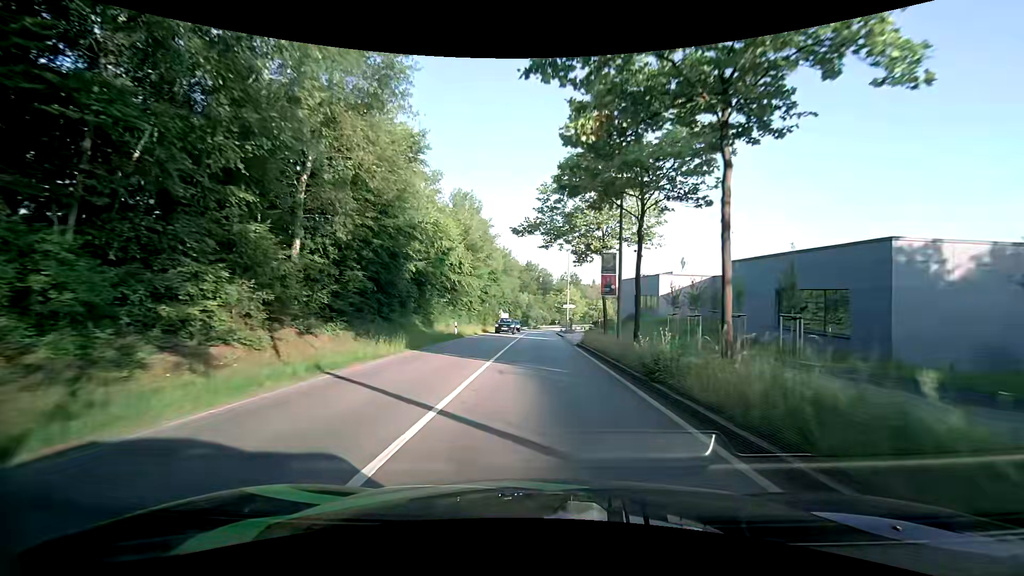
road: secondary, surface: asphalt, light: Day
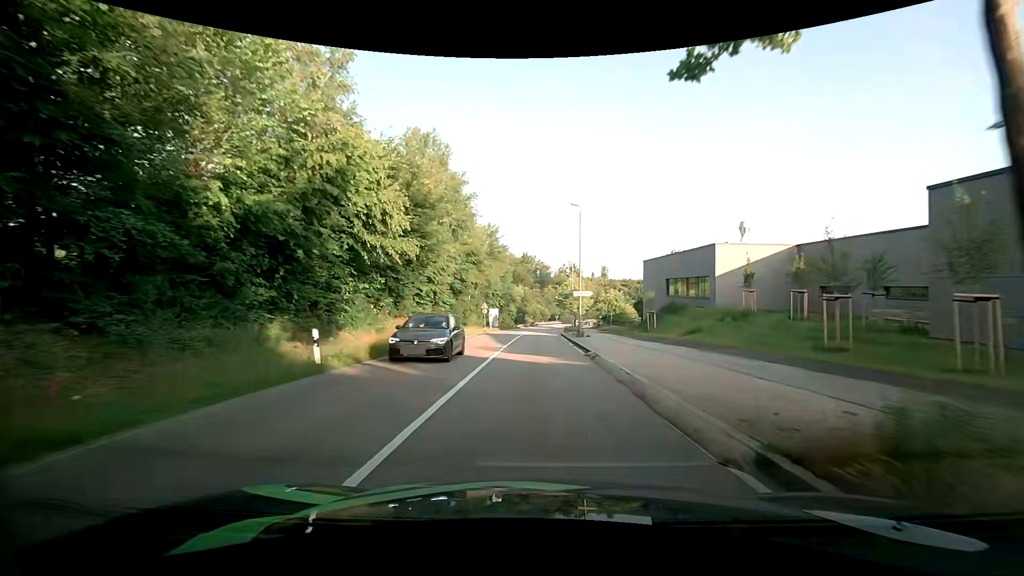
(+0.2, +21.6) m; 0°
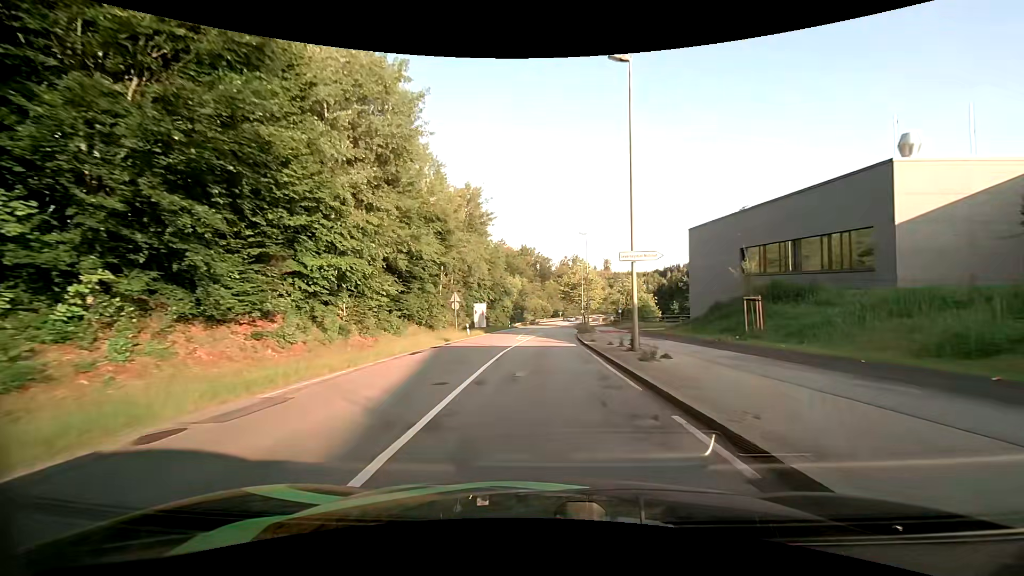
(0.0, +21.6) m; 0°
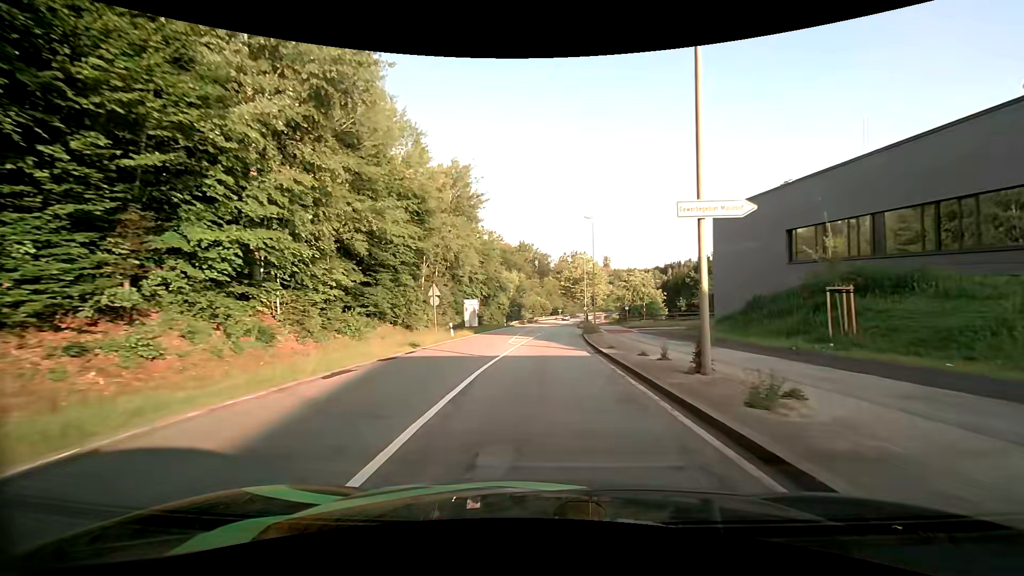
(0.0, +7.2) m; +1°
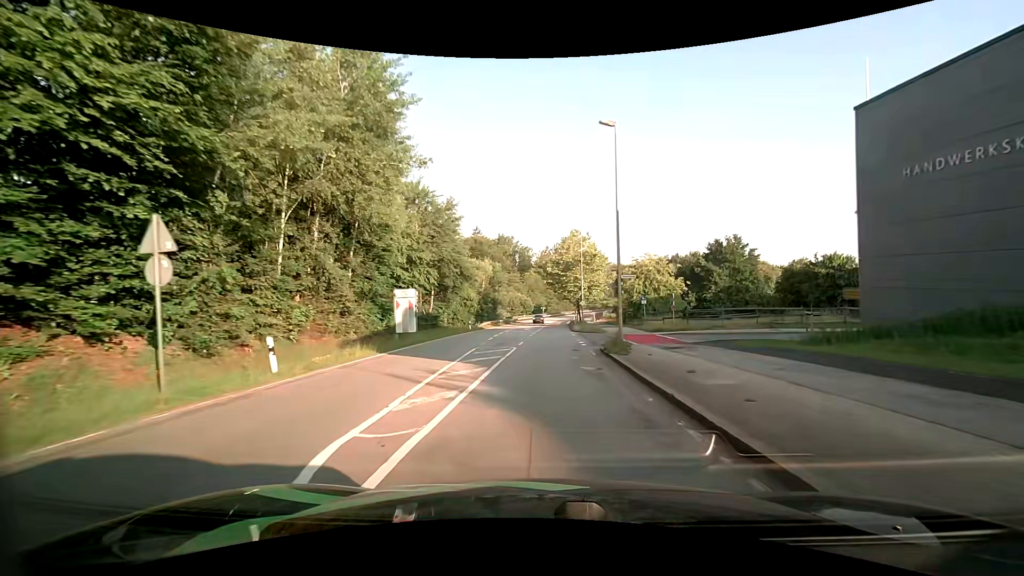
(+0.2, +21.6) m; +2°
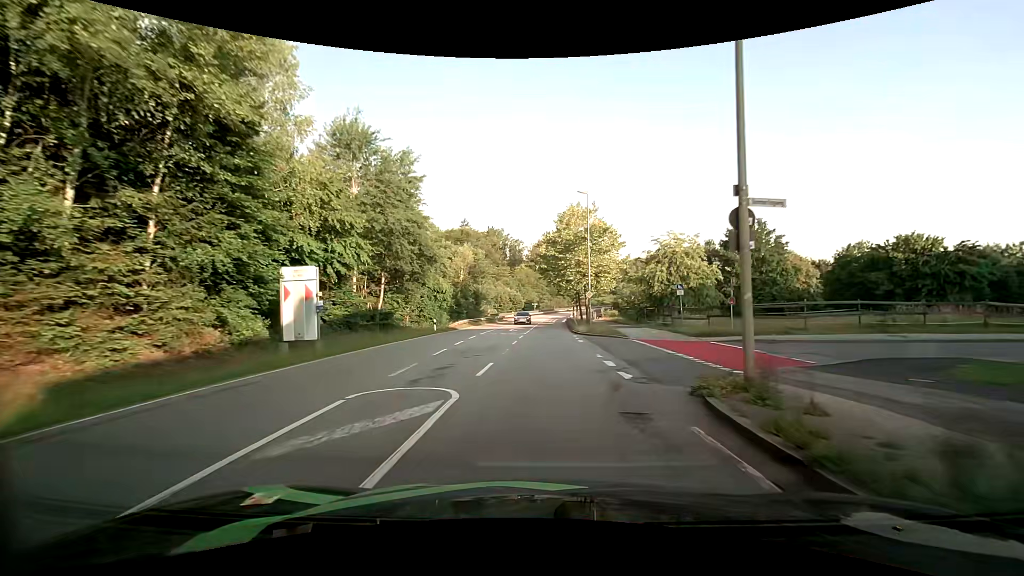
(+0.1, +14.6) m; +1°
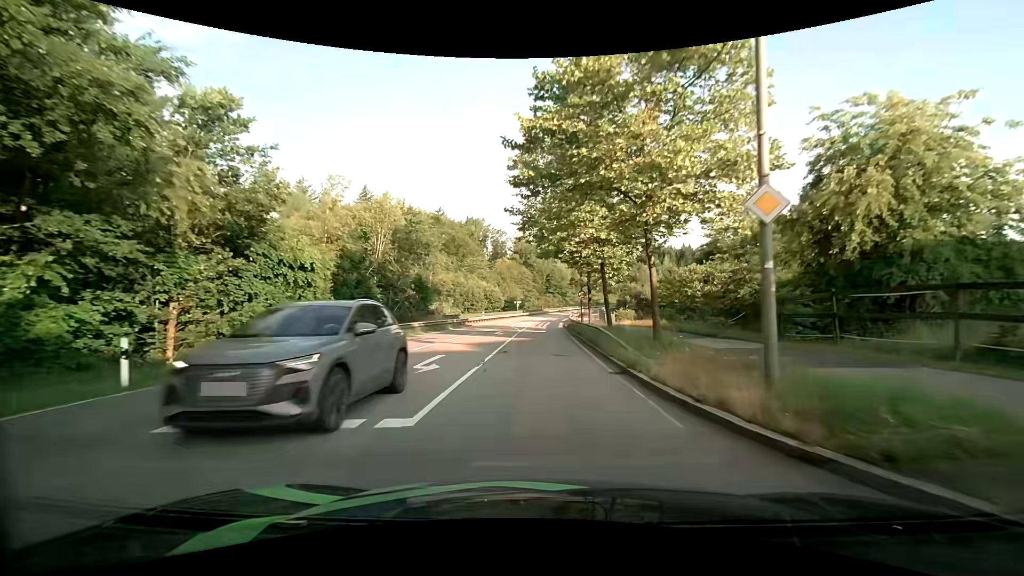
(+0.3, +29.5) m; +1°
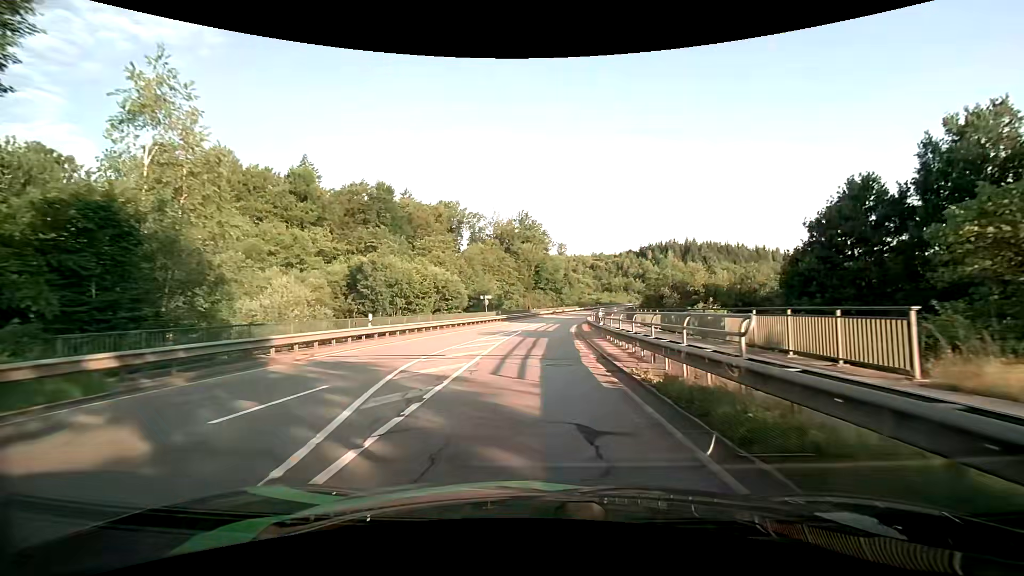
(+0.4, +37.1) m; +2°
(0, +10) (0, +20) (0, +30) (+1, +40) (+2, +50) (+3, +60) (+5, +70) (+7, +79) (+9, +89) (+12, +99) m
